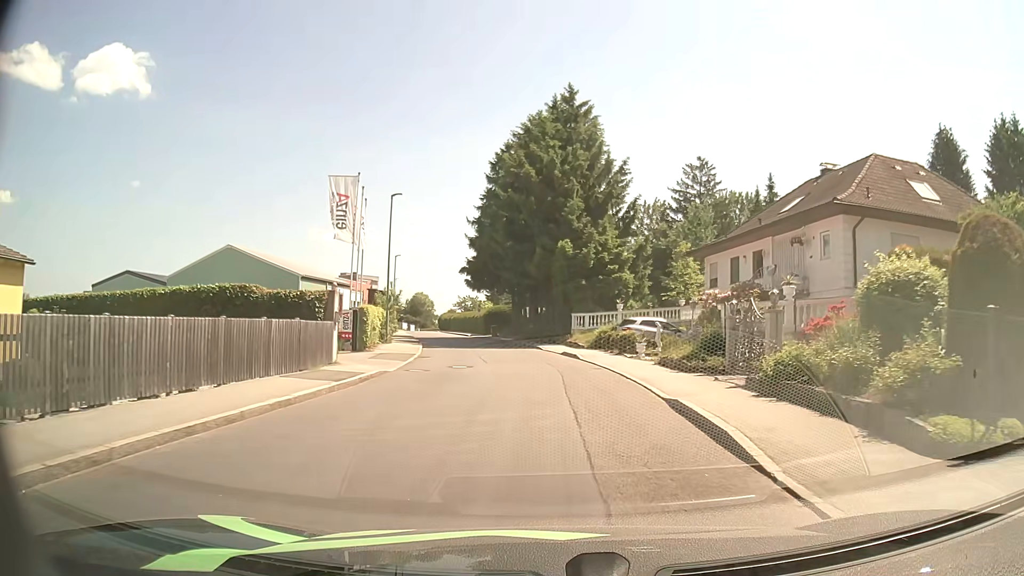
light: Day
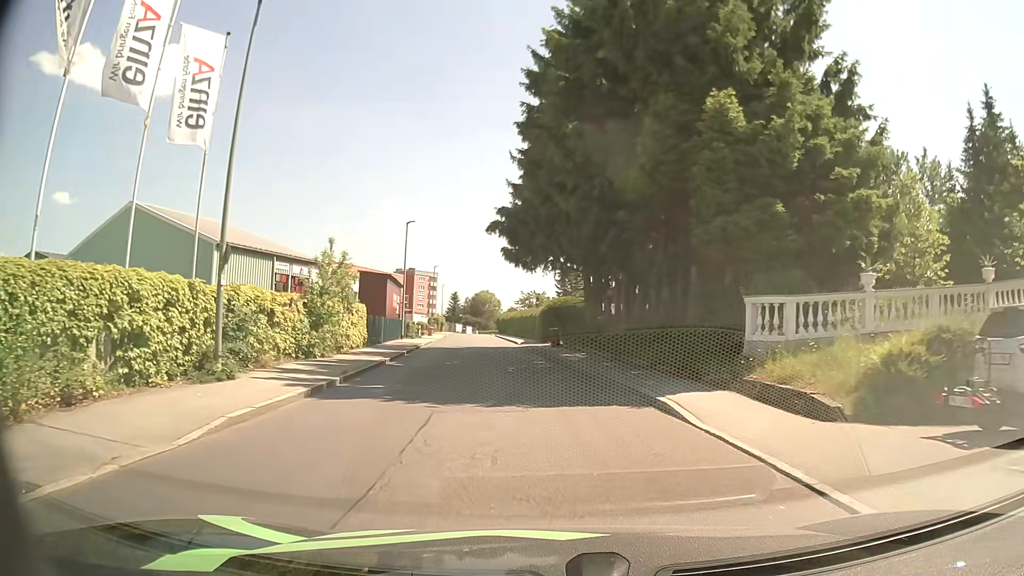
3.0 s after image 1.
(-0.9, +25.0) m; -7°
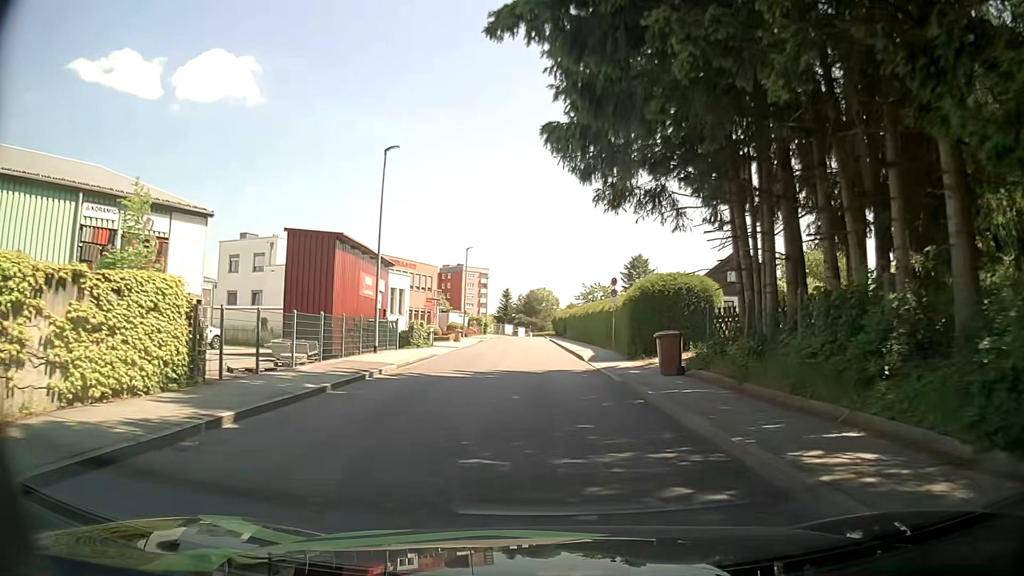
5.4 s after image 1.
(-0.9, +20.9) m; -5°
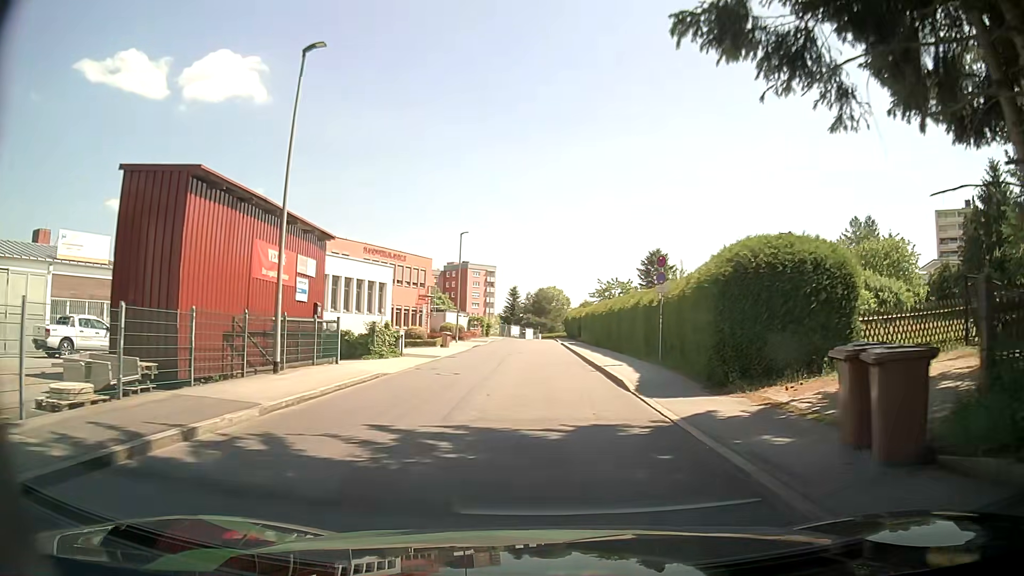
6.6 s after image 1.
(-0.1, +10.9) m; -1°
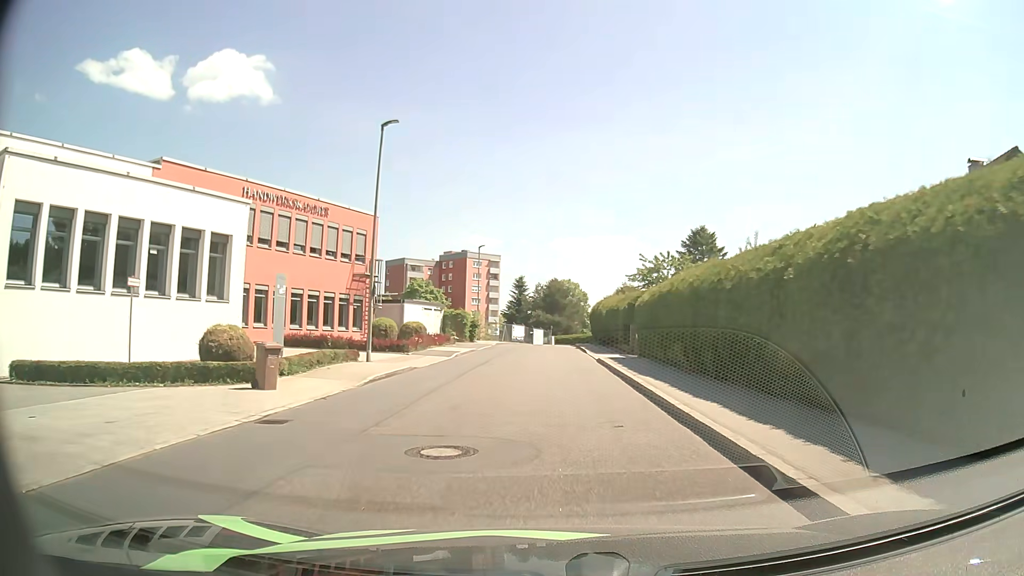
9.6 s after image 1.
(-0.2, +27.9) m; -1°
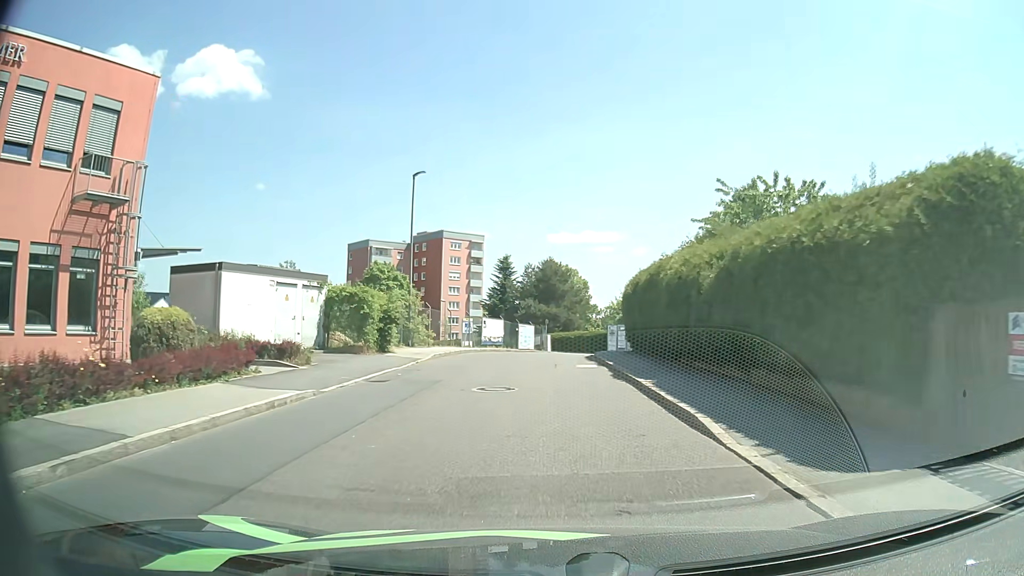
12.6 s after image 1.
(+0.2, +26.9) m; +1°
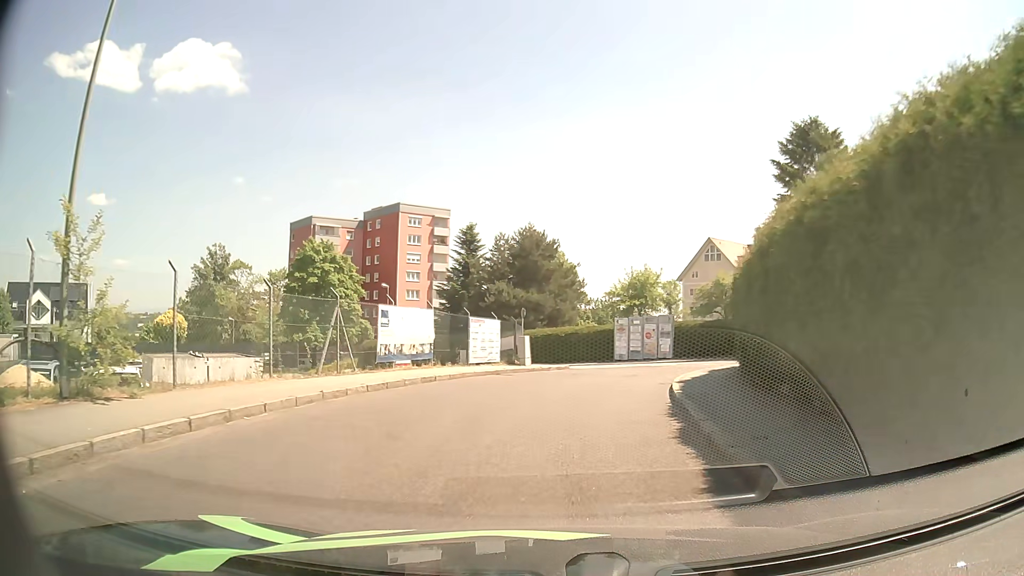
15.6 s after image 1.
(+0.1, +22.9) m; +2°
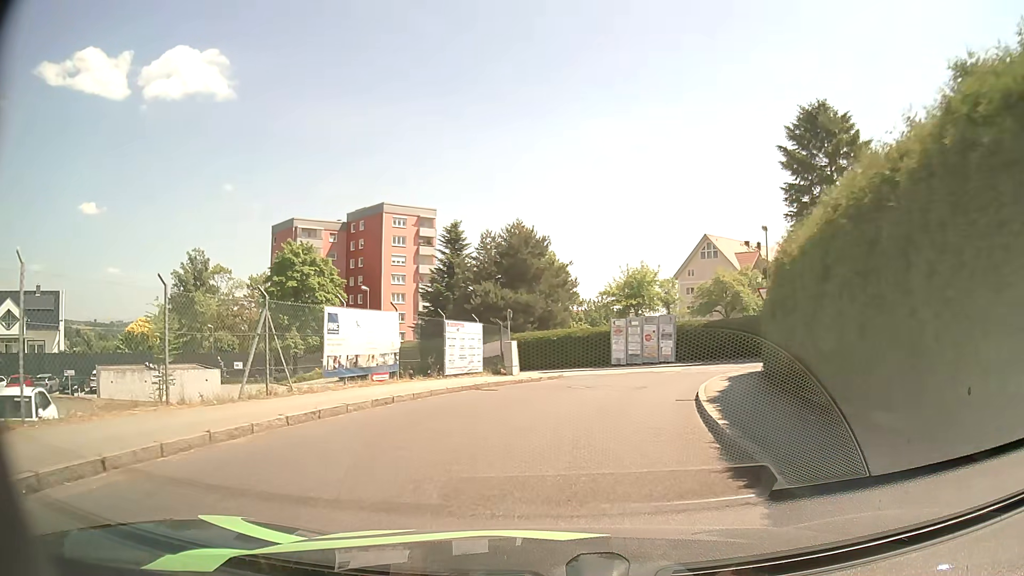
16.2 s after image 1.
(0.0, +3.9) m; +1°
